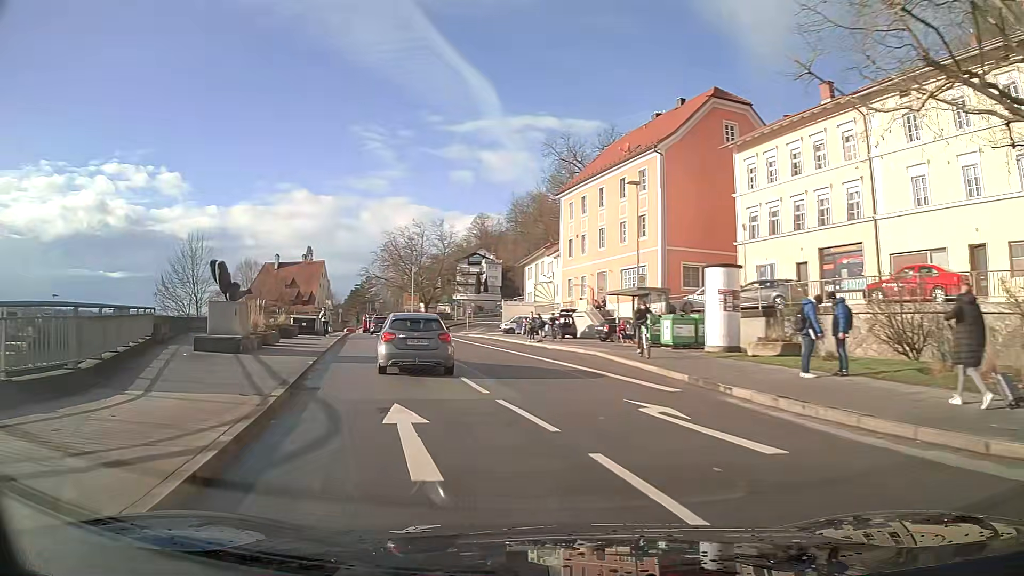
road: primary_link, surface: asphalt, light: Day
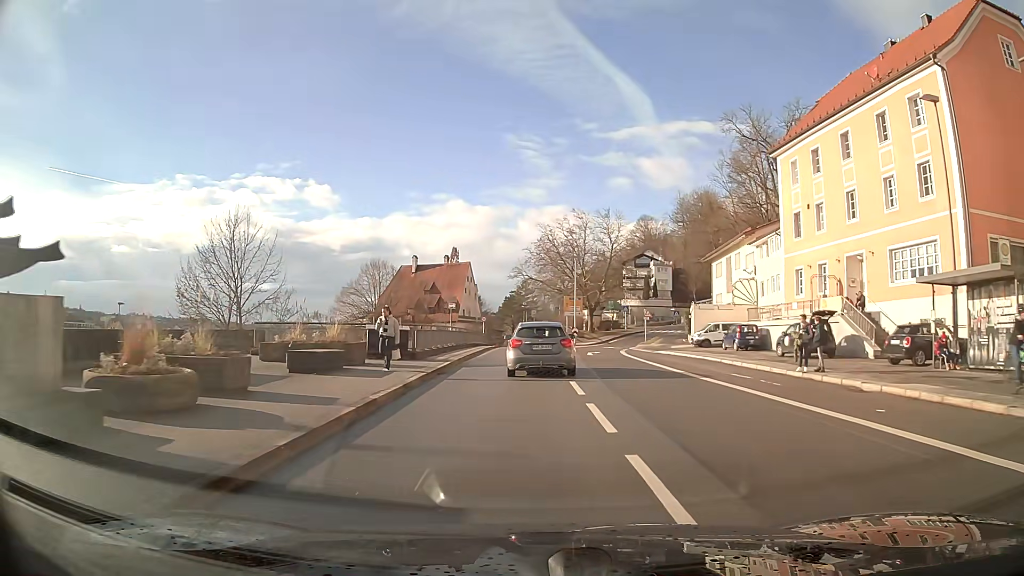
(-2.4, +17.3) m; -11°
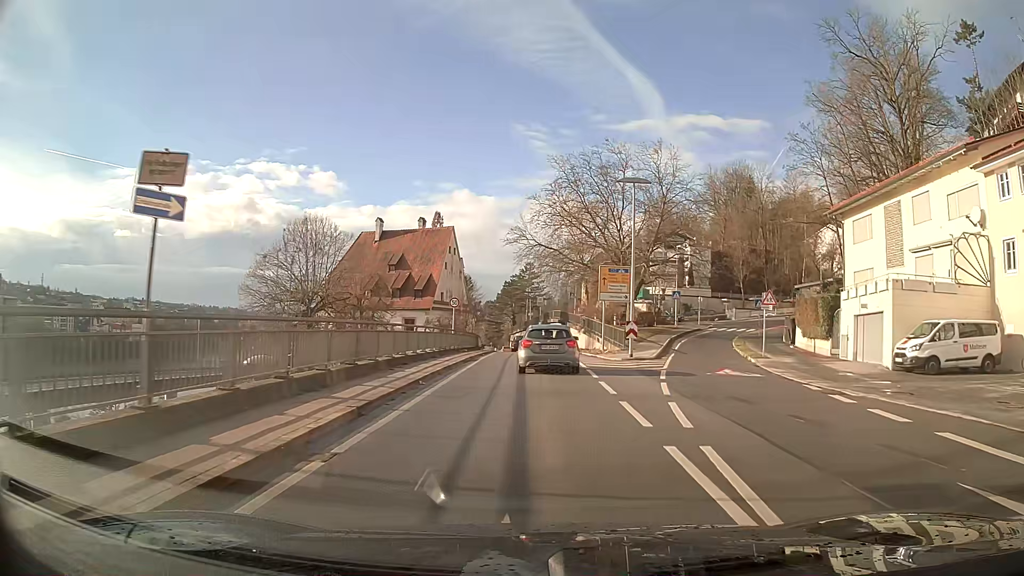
(-0.3, +31.5) m; 0°
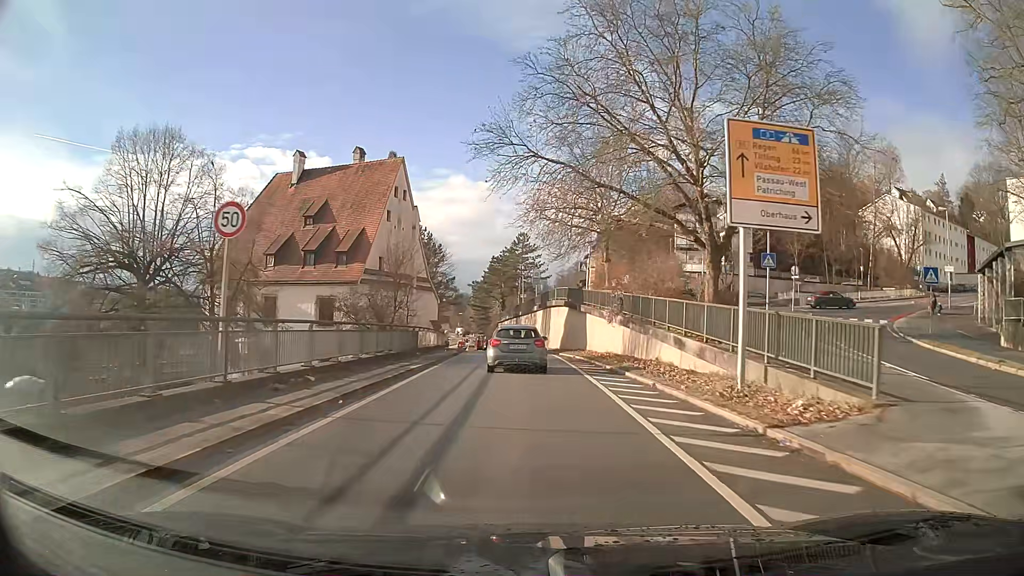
(+0.1, +28.4) m; 0°
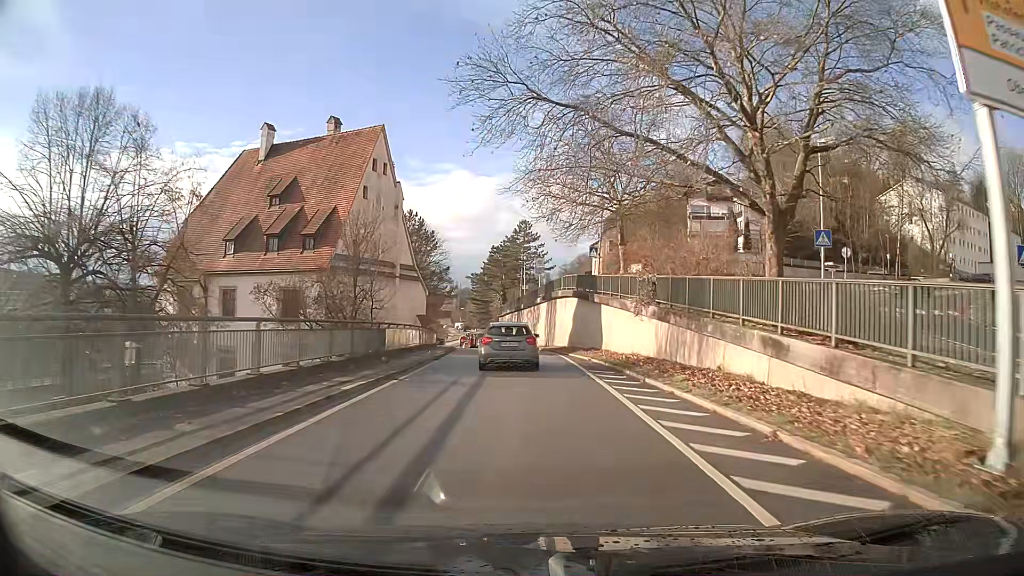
(0.0, +7.6) m; 0°
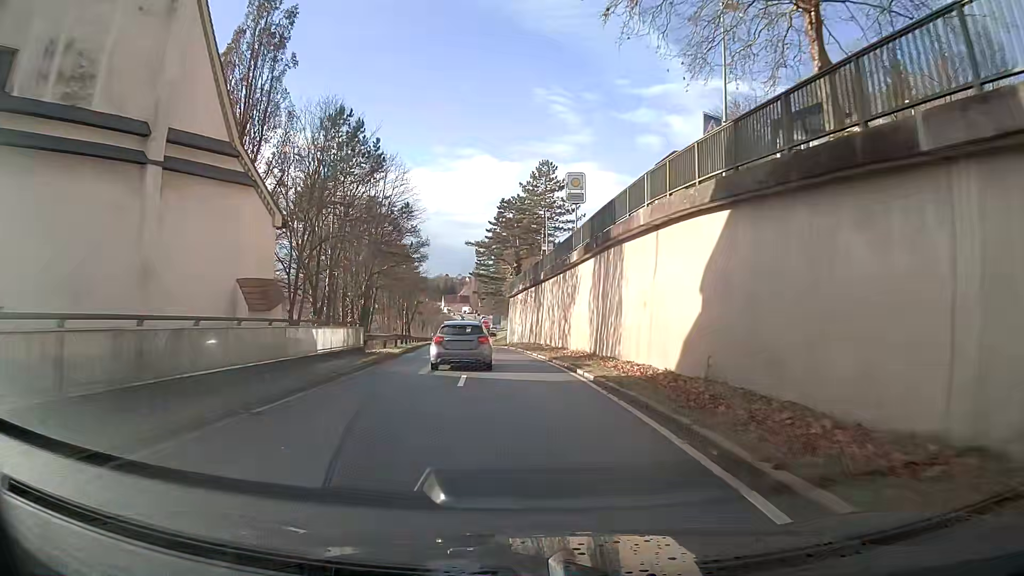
(-0.4, +31.4) m; -3°
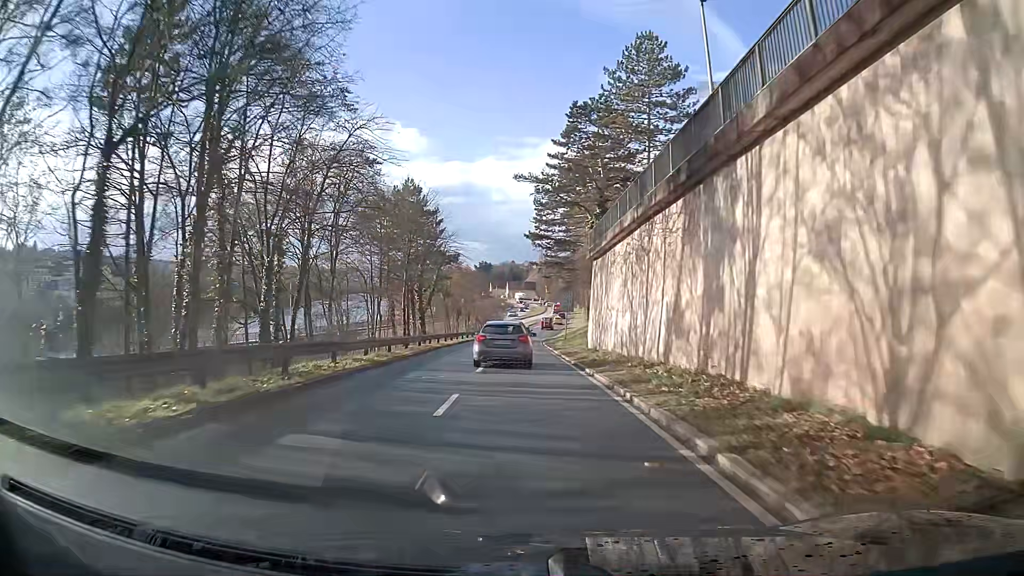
(-1.5, +31.9) m; -5°
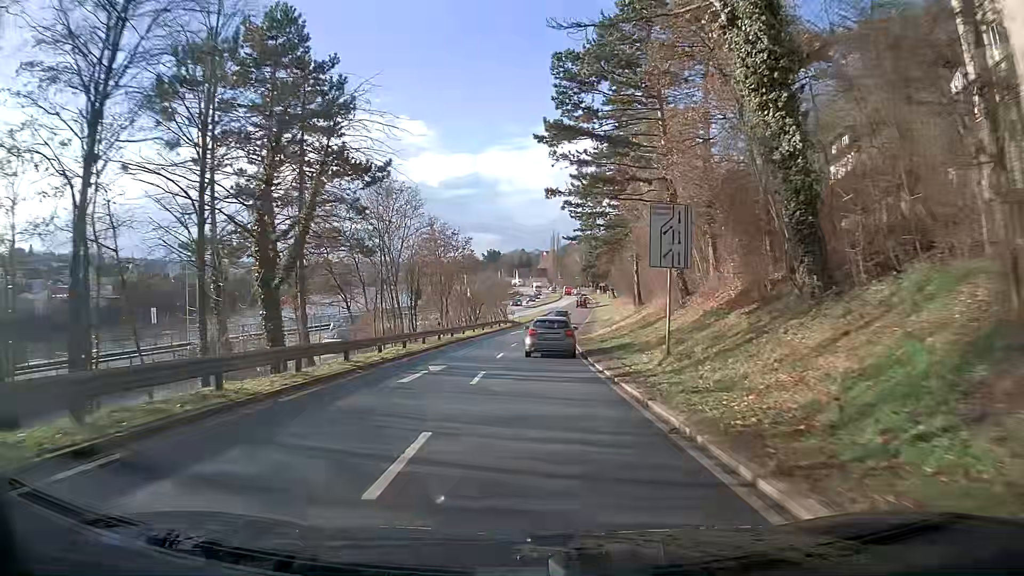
(+0.1, +31.8) m; +1°
(0, +10) (0, +20) (0, +30) (0, +40) (+1, +50) (+2, +60) (+3, +70) (+3, +80) (+4, +90) (+5, +100) m
